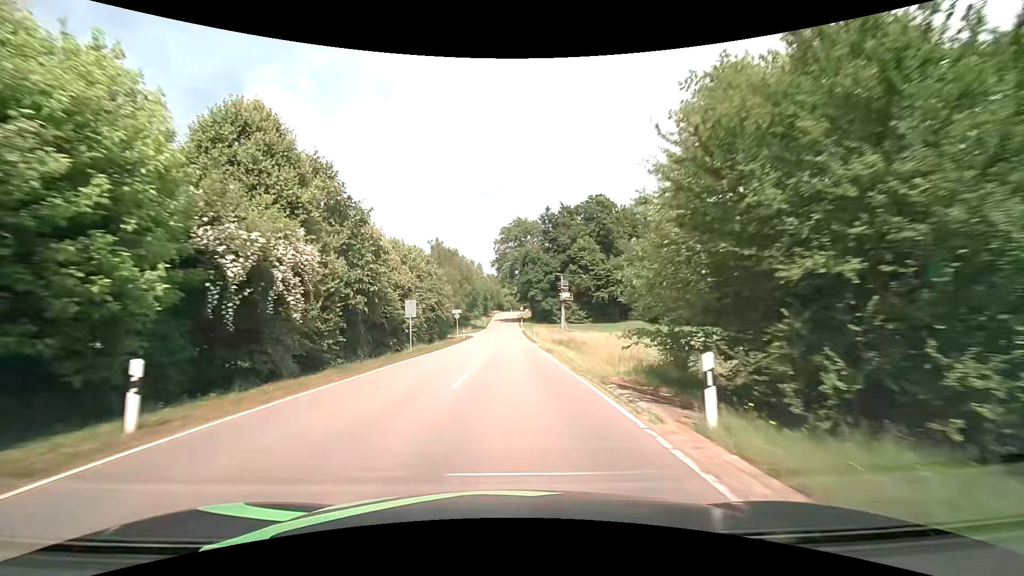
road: tertiary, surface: asphalt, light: Day
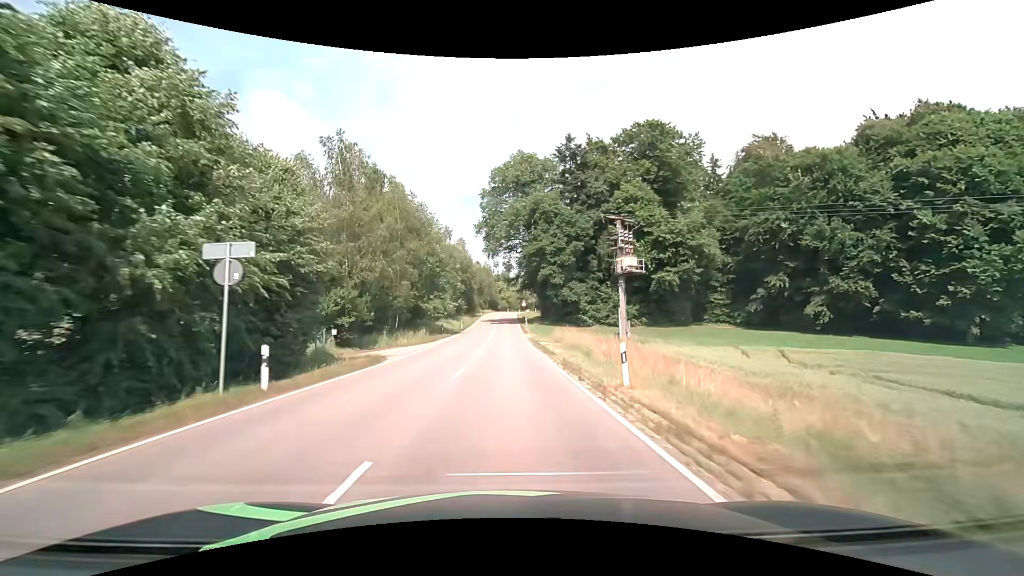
(+0.3, +46.0) m; 0°
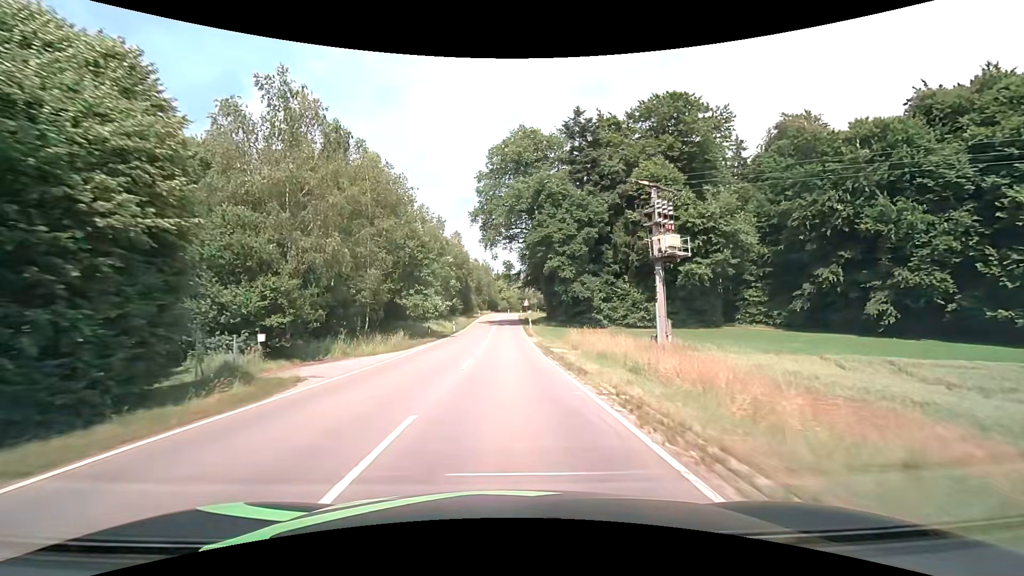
(0.0, +9.5) m; 0°
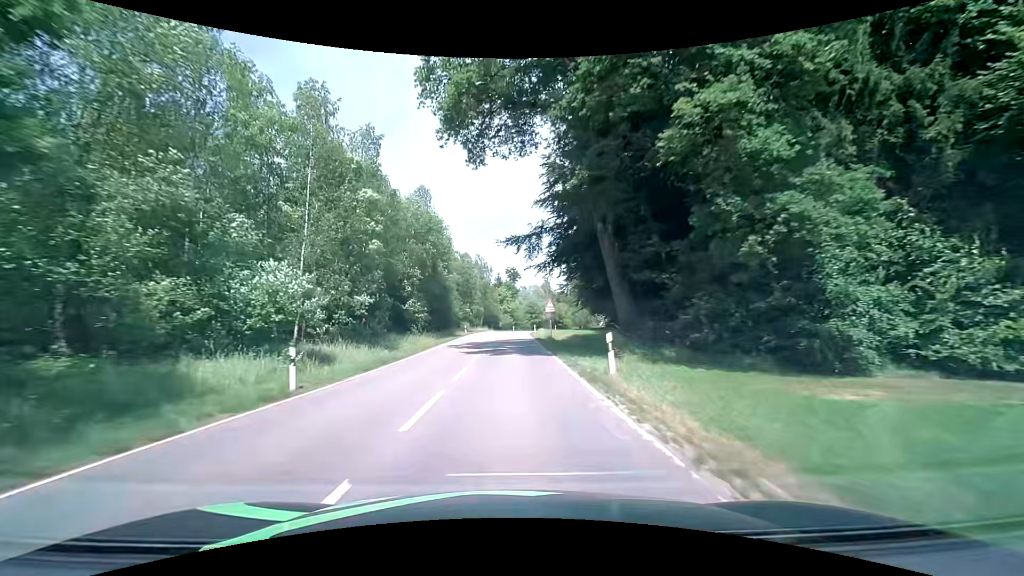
(-0.2, +39.4) m; -1°
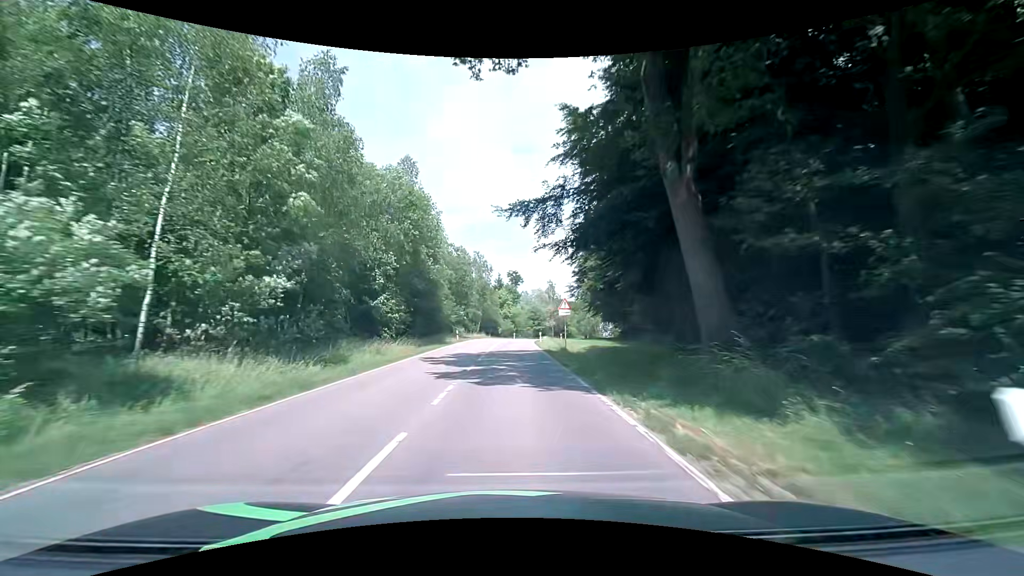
(0.0, +10.0) m; 0°
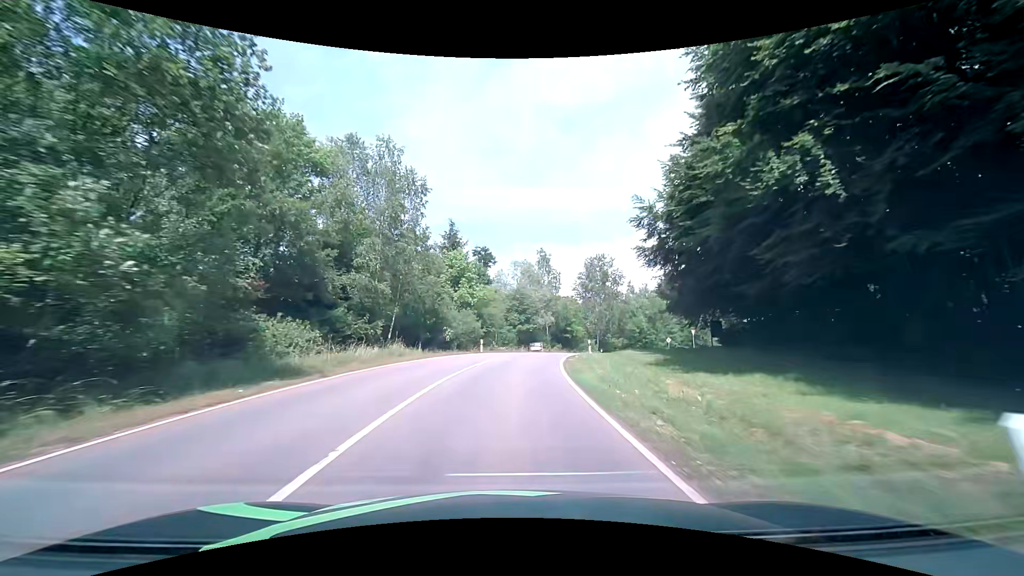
(+0.7, +48.4) m; +3°
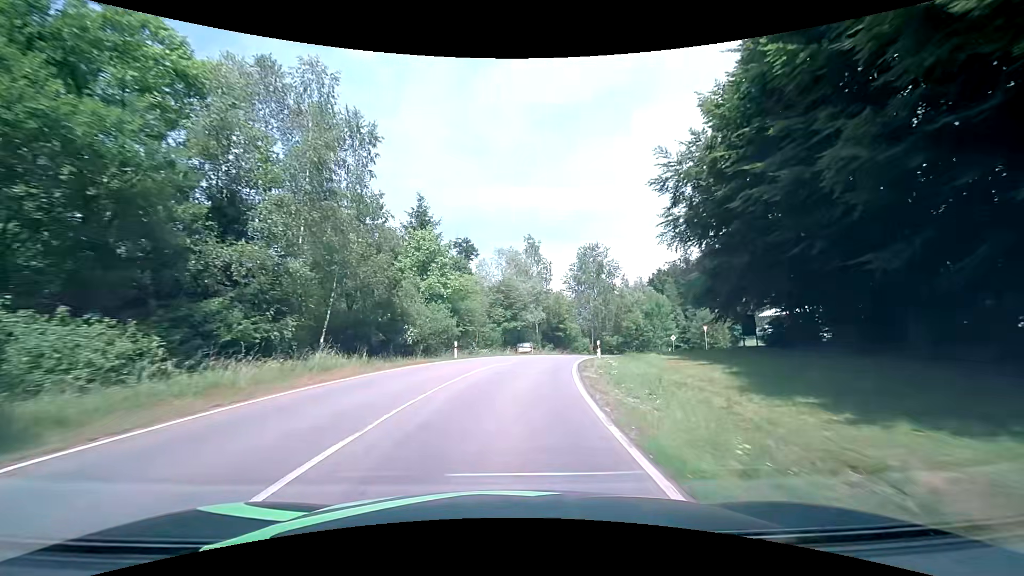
(+0.2, +9.3) m; +2°
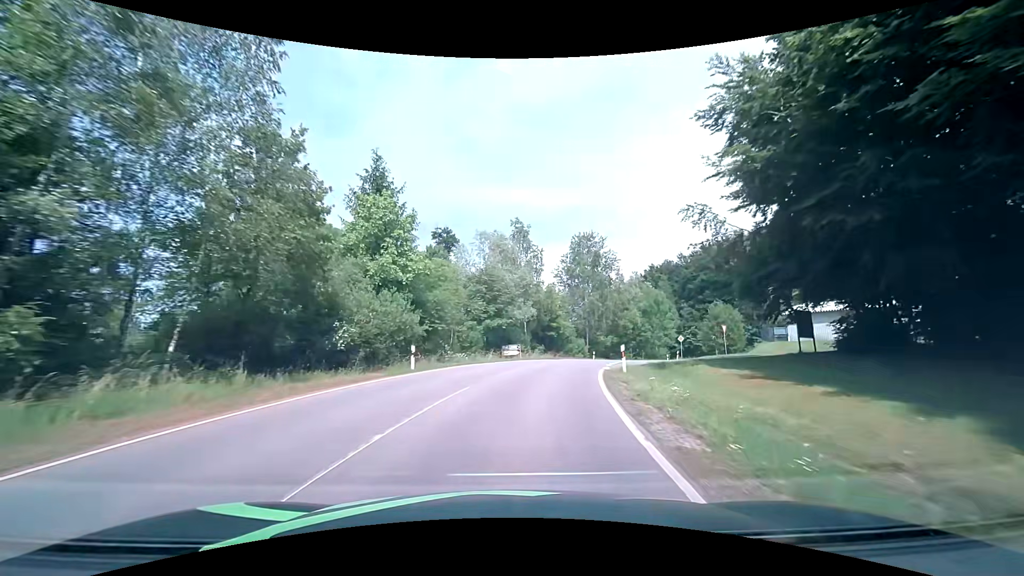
(+0.1, +9.2) m; +1°
(0, +10) (+2, +20) (+4, +30) (+7, +39) (+11, +48) (+15, +57) (+21, +66) (+27, +74) (+33, +82) (+39, +89) m
